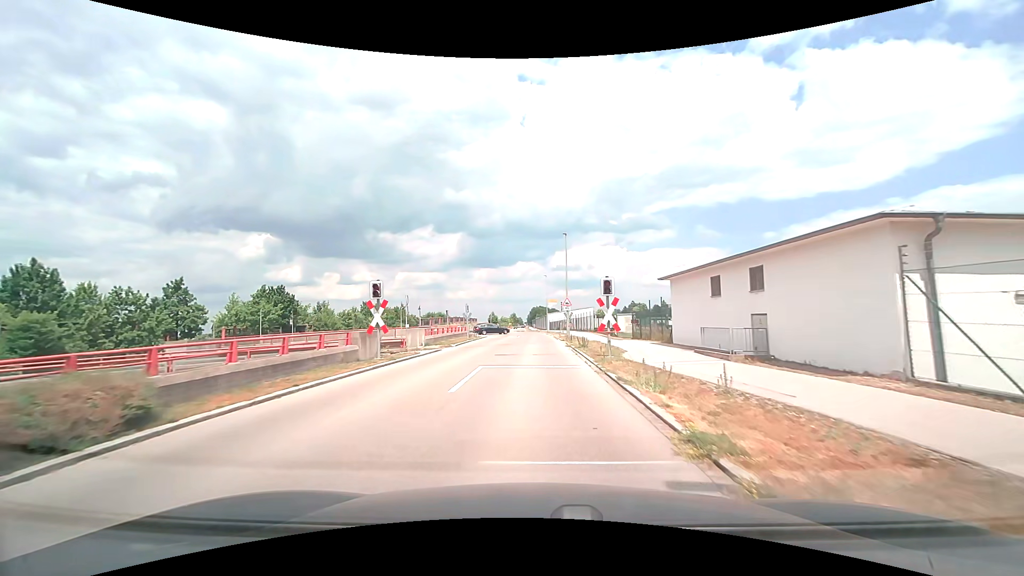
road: tertiary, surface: asphalt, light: Day
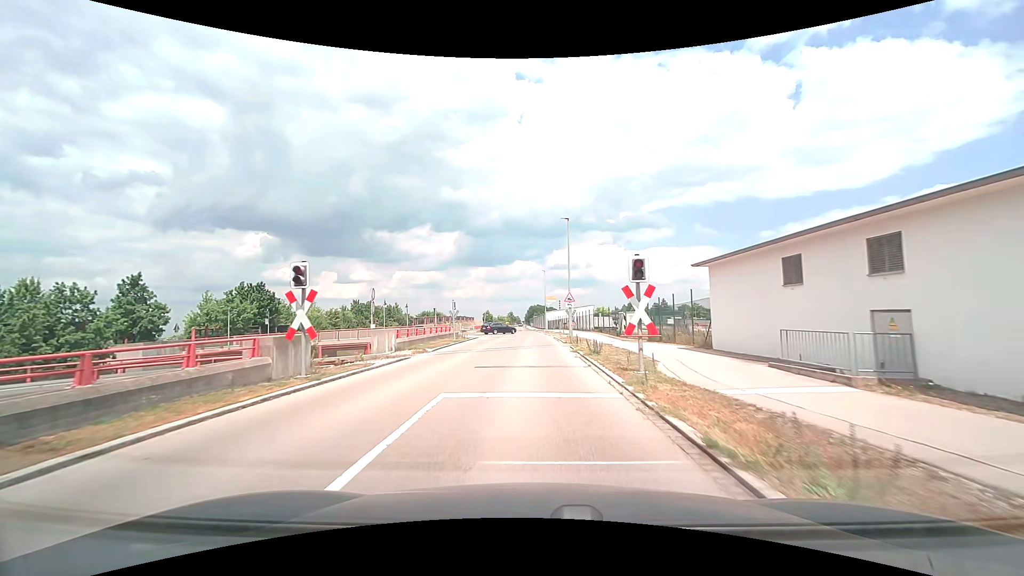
(0.0, +5.8) m; 0°
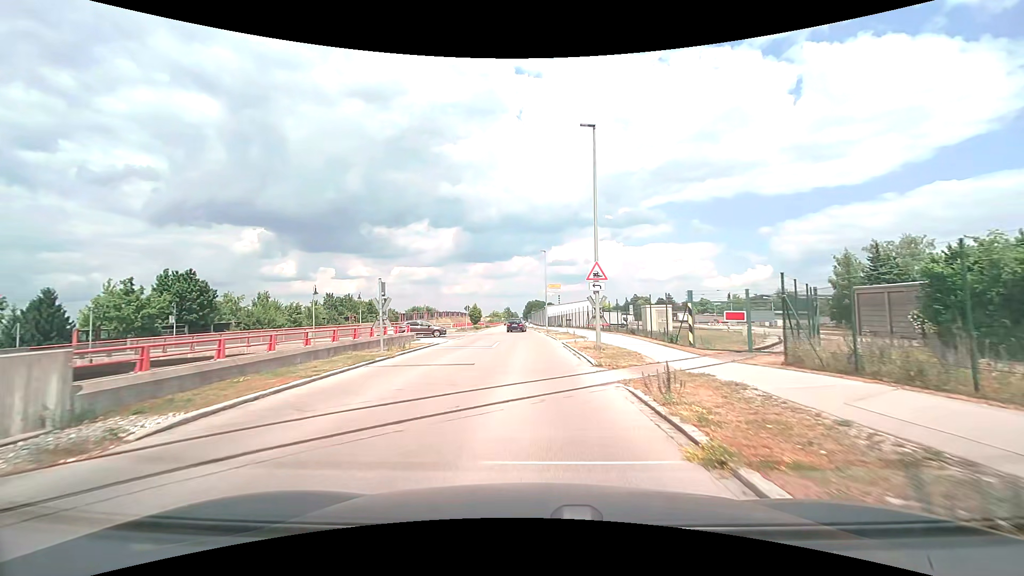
(+0.1, +16.8) m; 0°
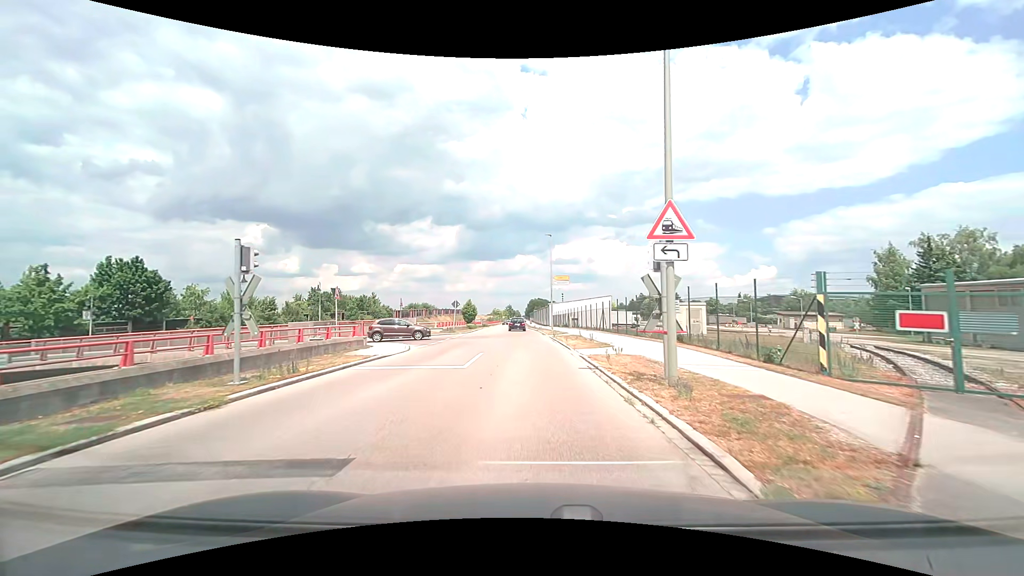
(0.0, +9.7) m; -1°
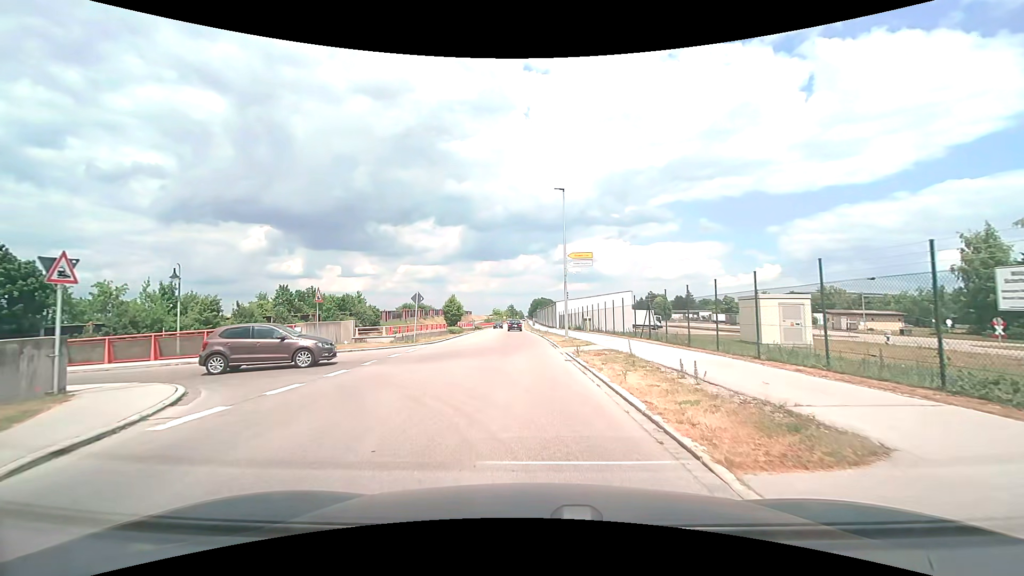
(0.0, +15.7) m; 0°
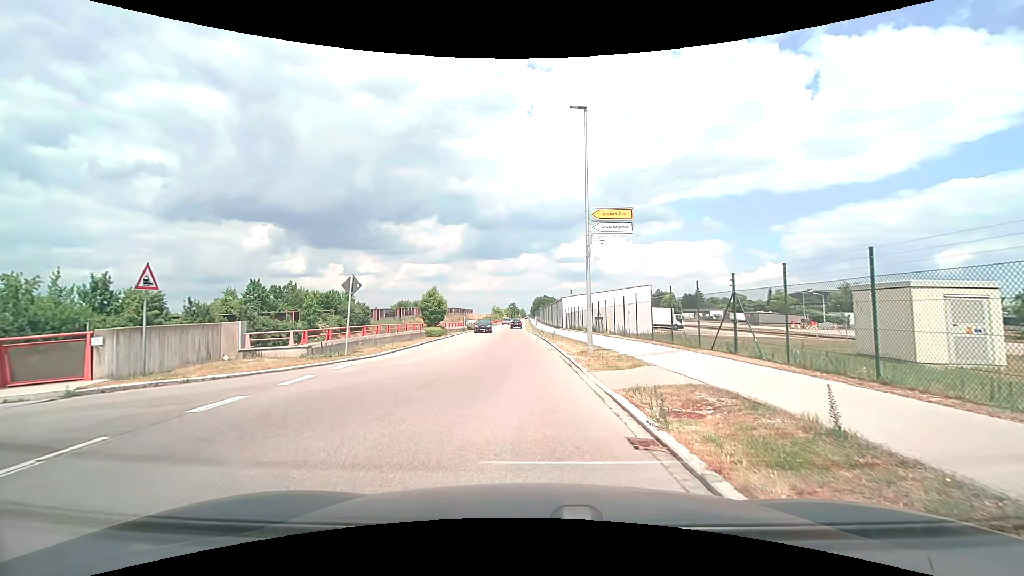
(0.0, +10.6) m; 0°
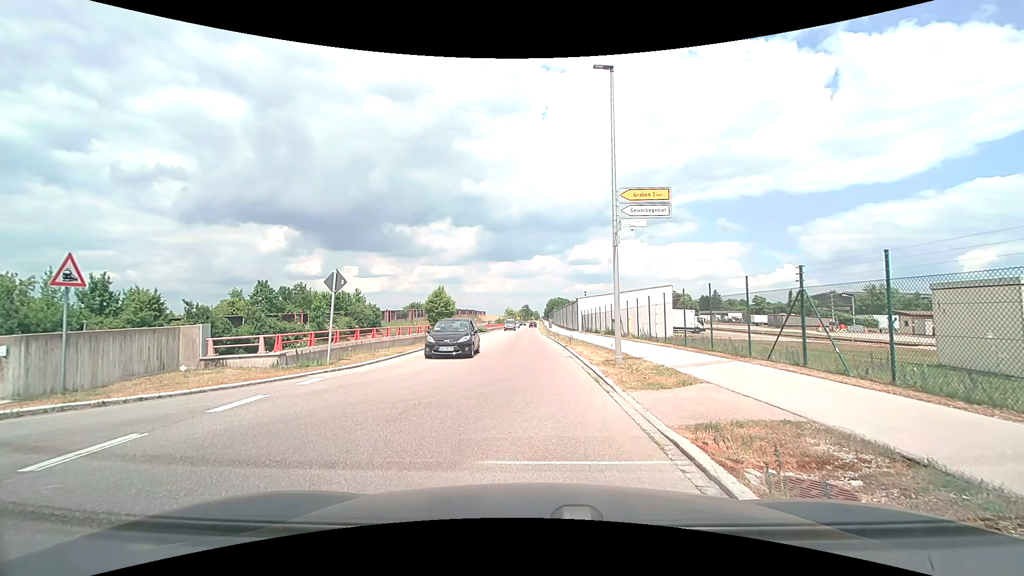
(0.0, +2.8) m; 0°
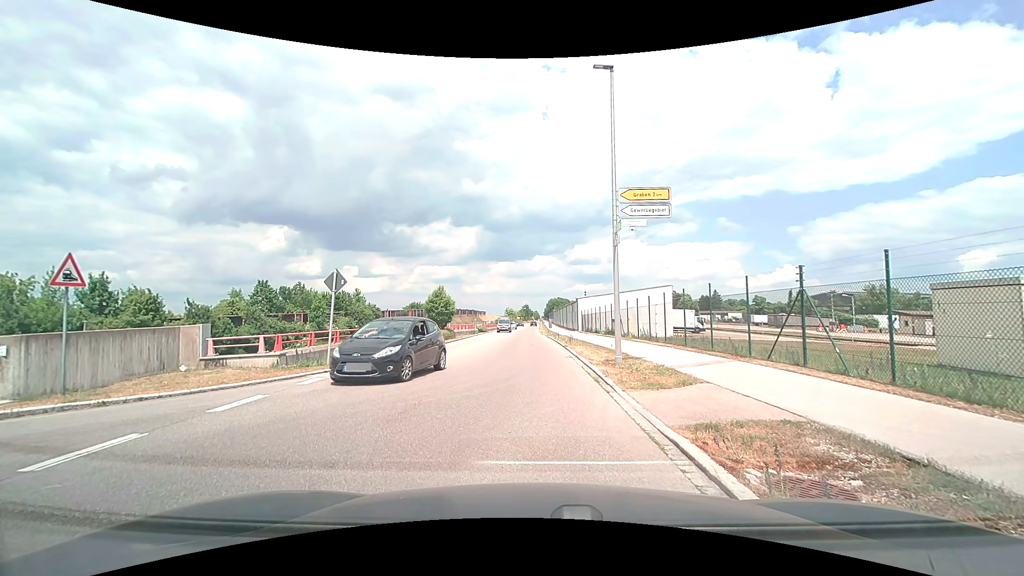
(0.0, 0.0) m; 0°
